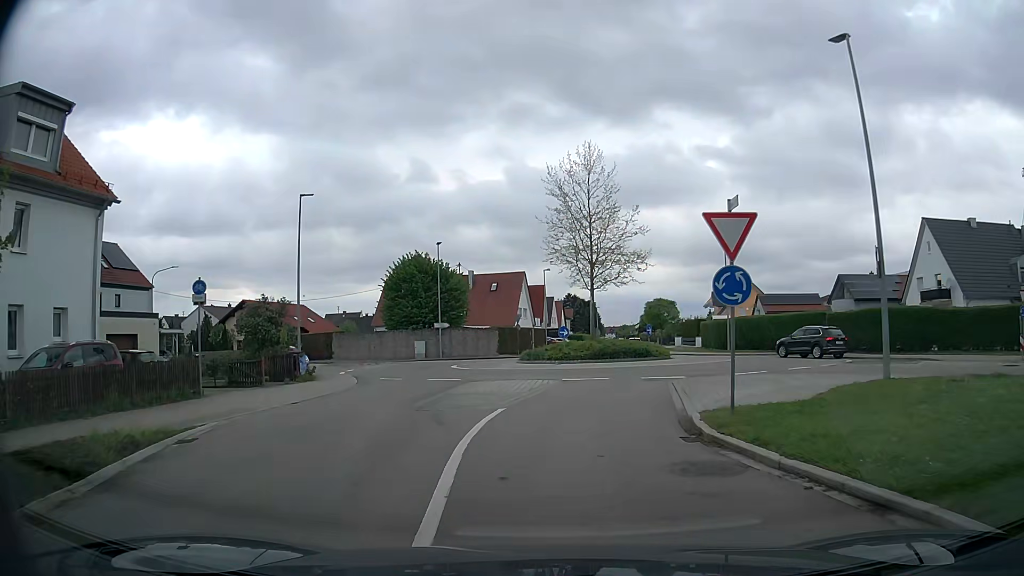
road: tertiary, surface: asphalt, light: Day
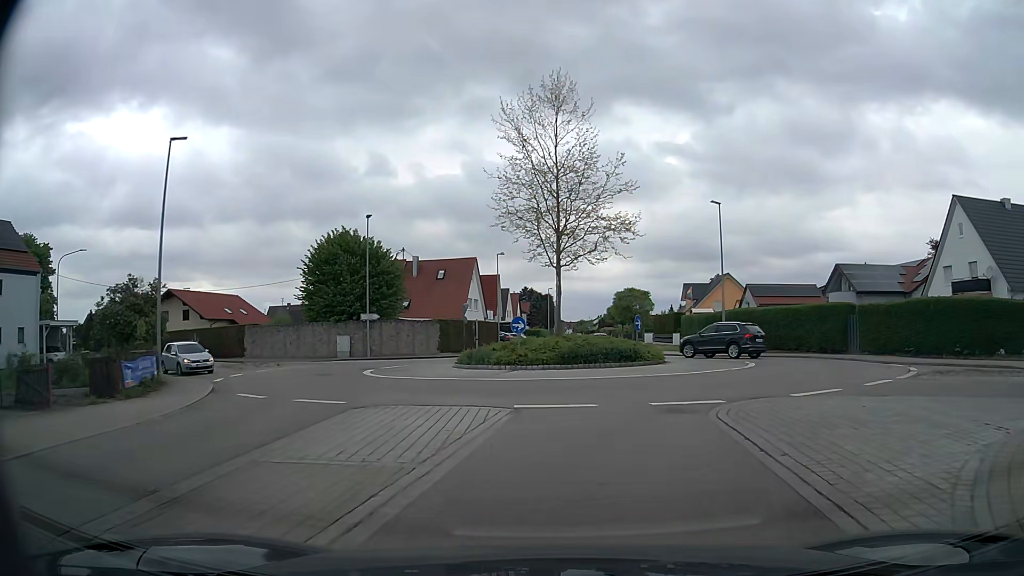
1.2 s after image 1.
(+0.1, +9.4) m; +3°
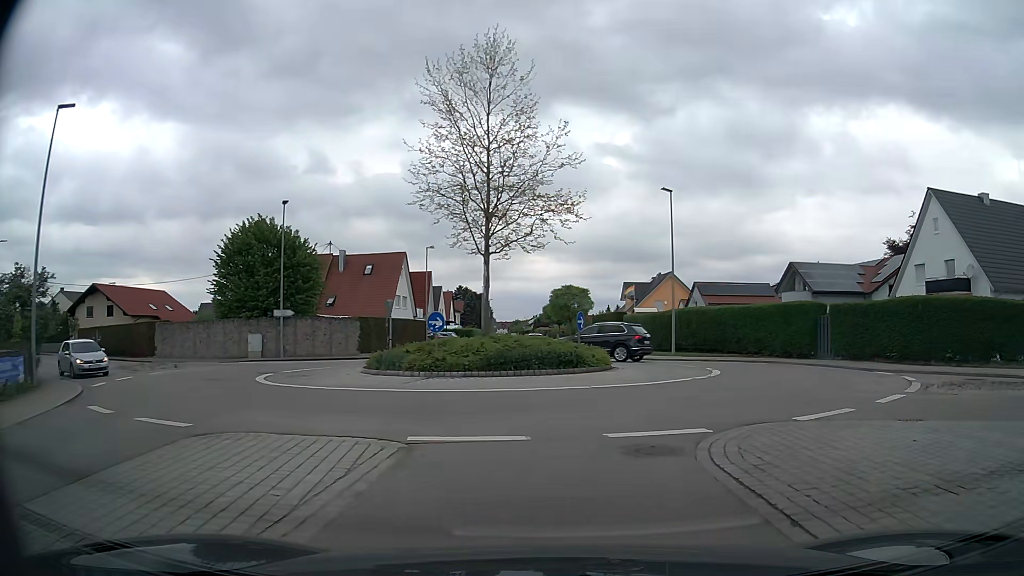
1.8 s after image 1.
(+0.2, +3.9) m; +5°
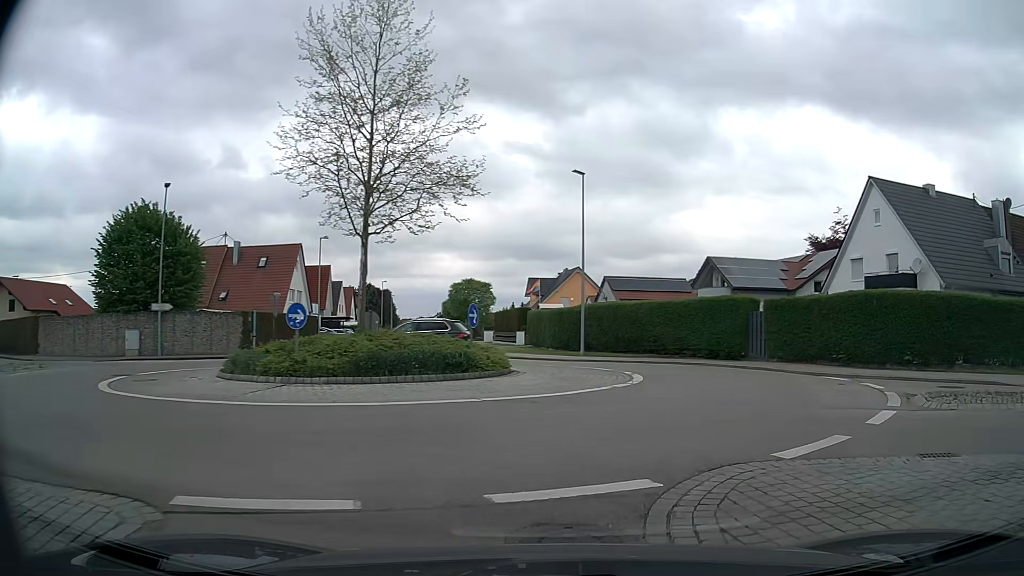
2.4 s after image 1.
(+0.3, +3.5) m; +9°
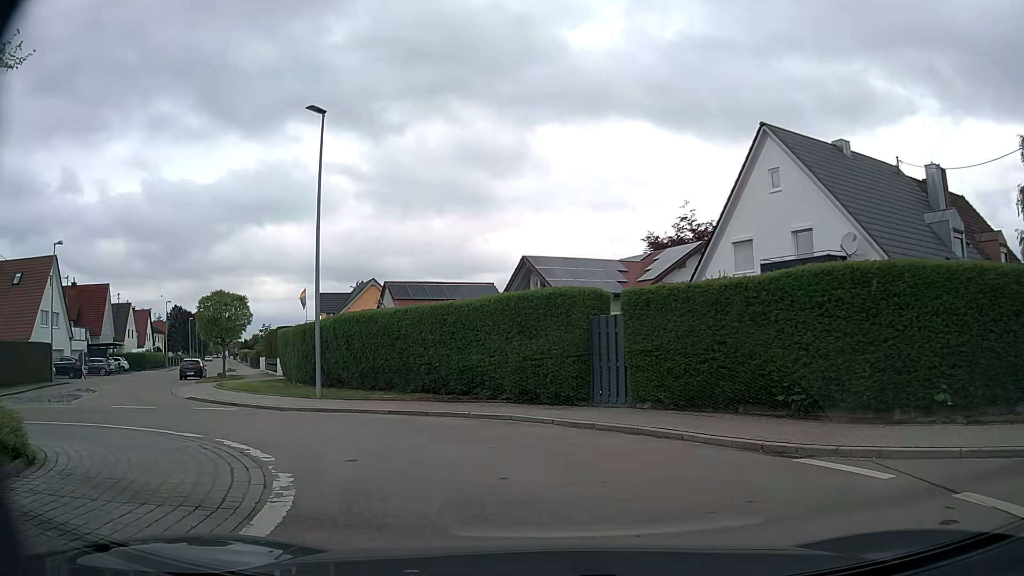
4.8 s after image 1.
(+2.7, +12.0) m; +14°
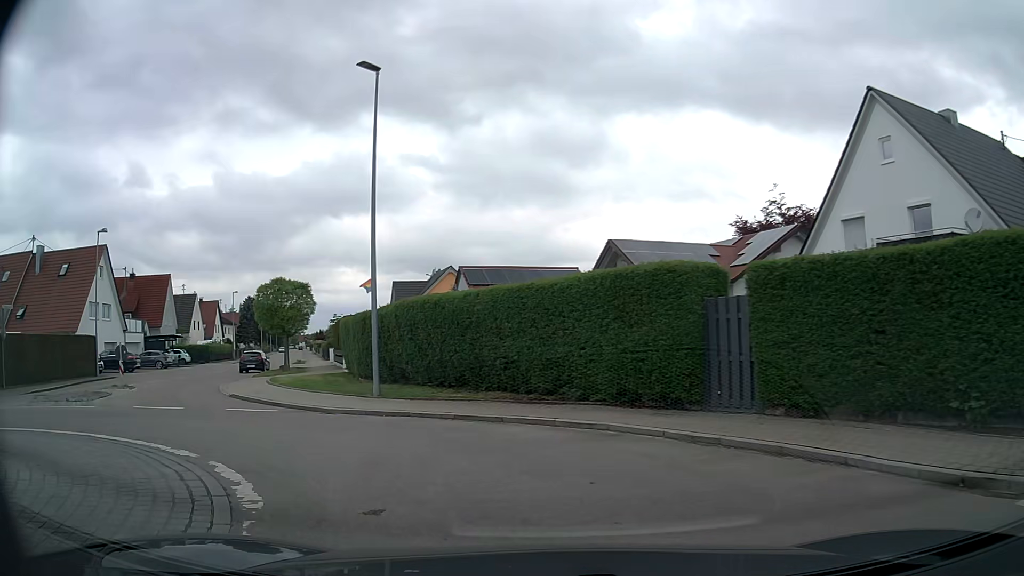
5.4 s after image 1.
(-0.1, +3.0) m; -7°
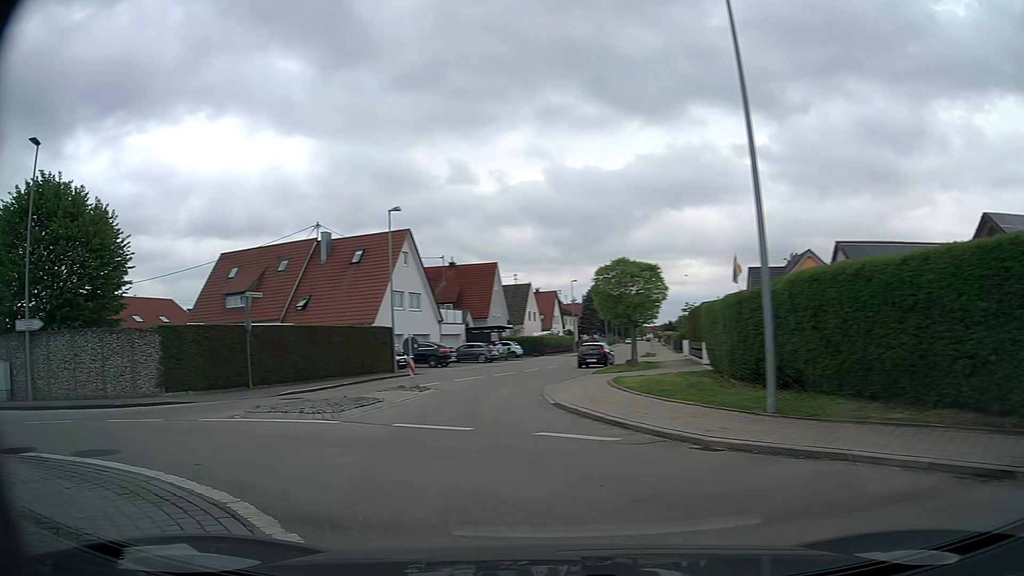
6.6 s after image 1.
(-1.3, +5.7) m; -29°
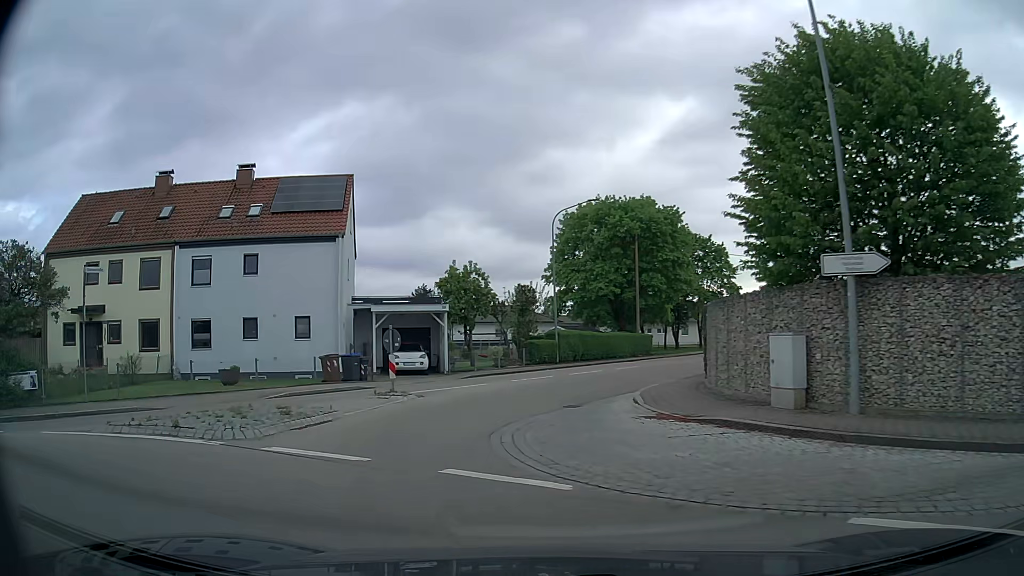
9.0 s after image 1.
(-7.6, +9.4) m; -69°
(0, +10) (+1, +20) (+4, +29) (+9, +38) (+13, +47) (+17, +56) (+22, +65) (+26, +74) (+31, +83) (+40, +87) m
